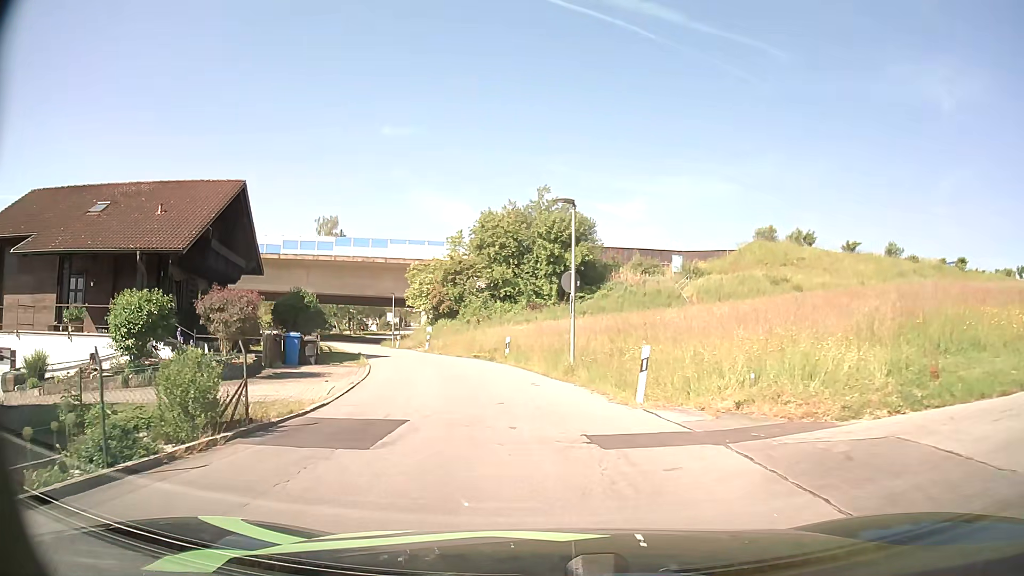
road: residential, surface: asphalt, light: Day
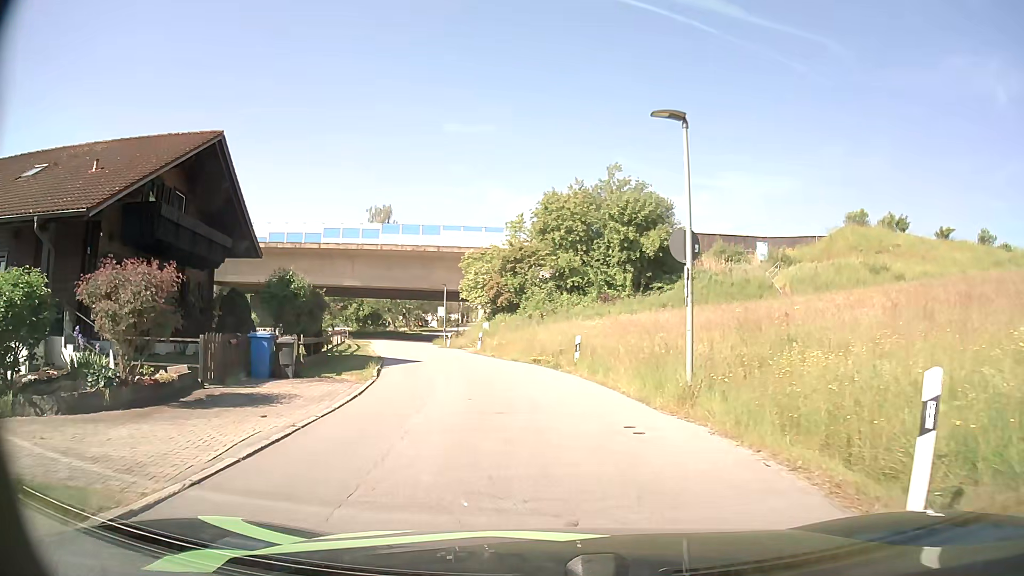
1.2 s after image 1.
(-0.4, +7.6) m; -5°
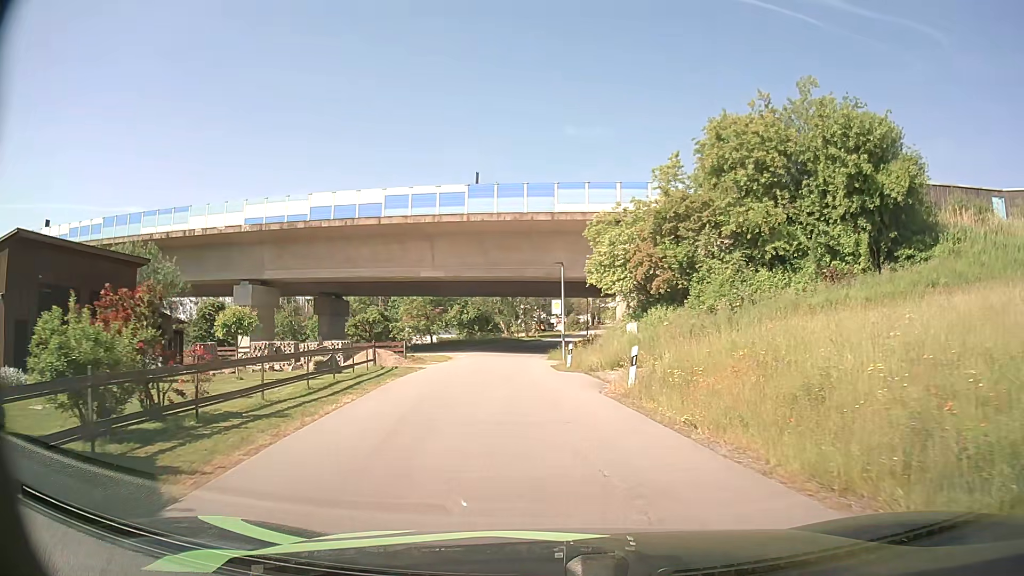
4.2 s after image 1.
(-2.5, +21.5) m; -11°
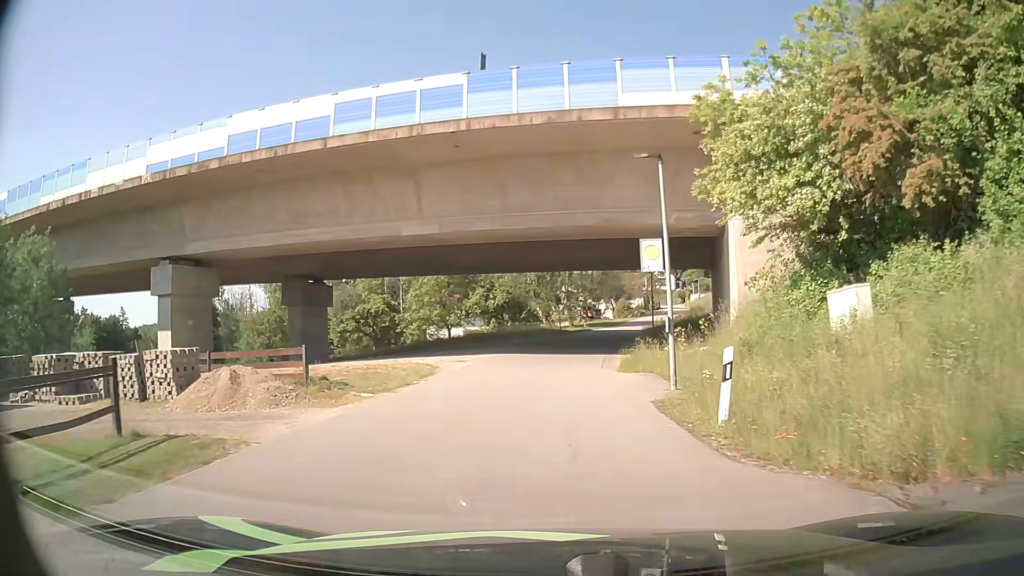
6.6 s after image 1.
(-0.9, +19.5) m; -4°
(0, +10) (0, +20) (+1, +30) (+2, +40) (+3, +50) (+6, +59) (+9, +69) (+12, +78) (+15, +88) (+18, +98) m
